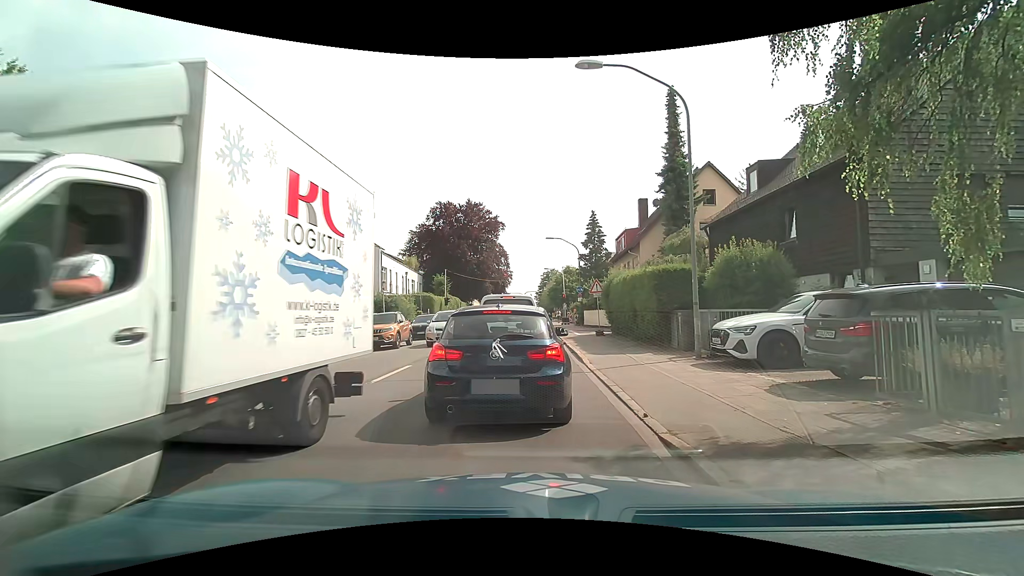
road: secondary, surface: asphalt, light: Day
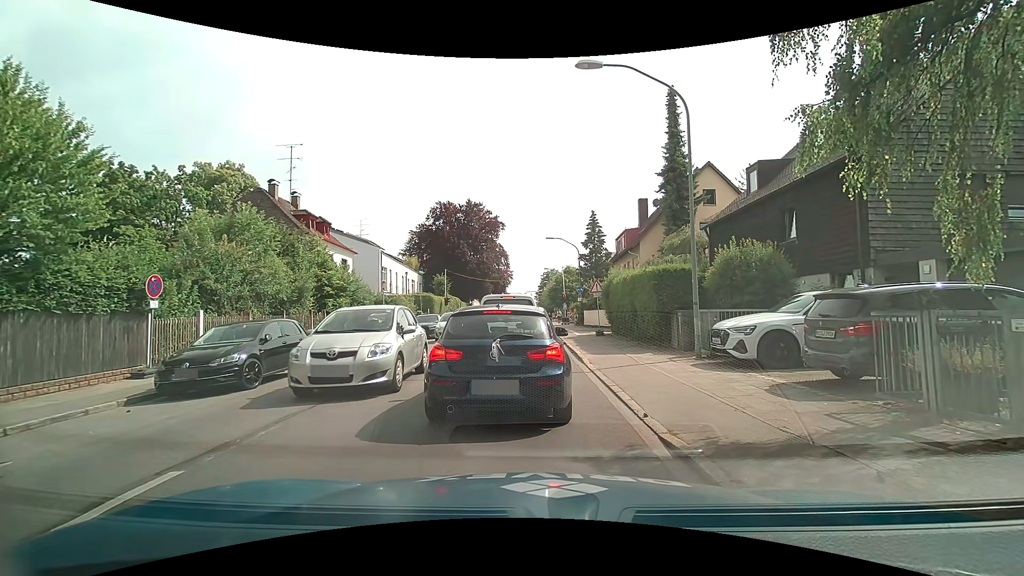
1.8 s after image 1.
(0.0, 0.0) m; 0°
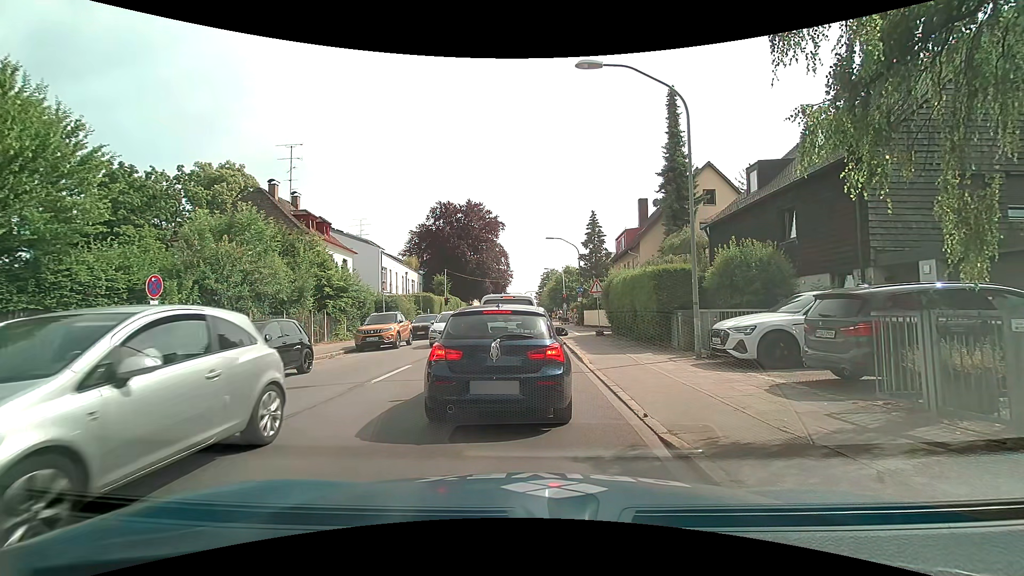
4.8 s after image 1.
(0.0, 0.0) m; 0°
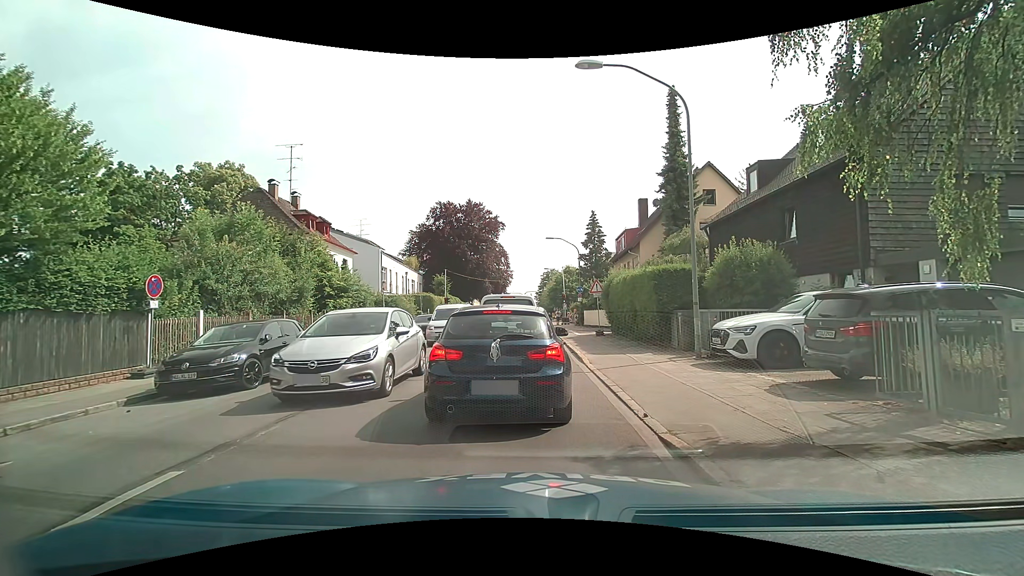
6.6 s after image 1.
(0.0, 0.0) m; 0°
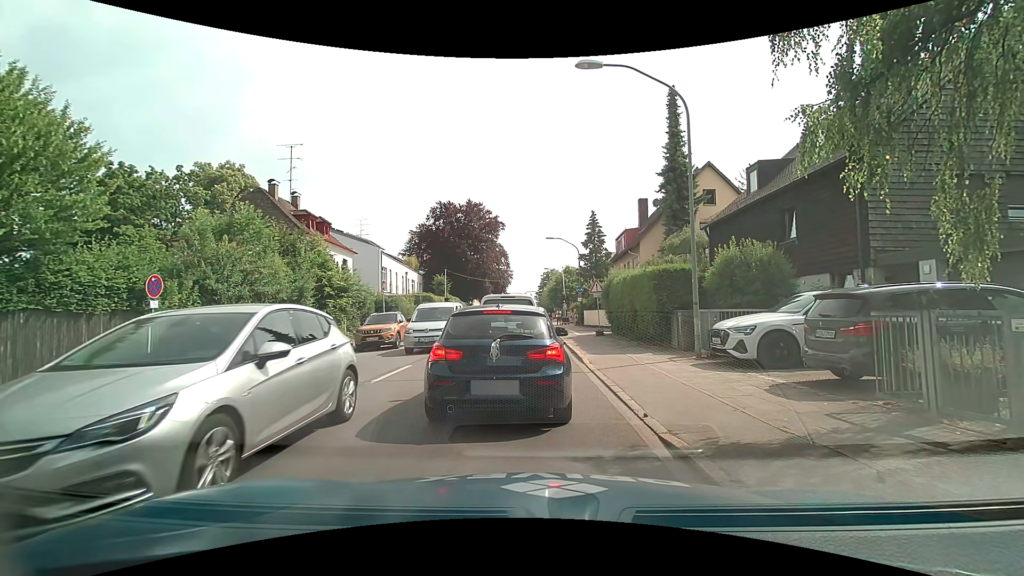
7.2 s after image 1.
(0.0, 0.0) m; 0°
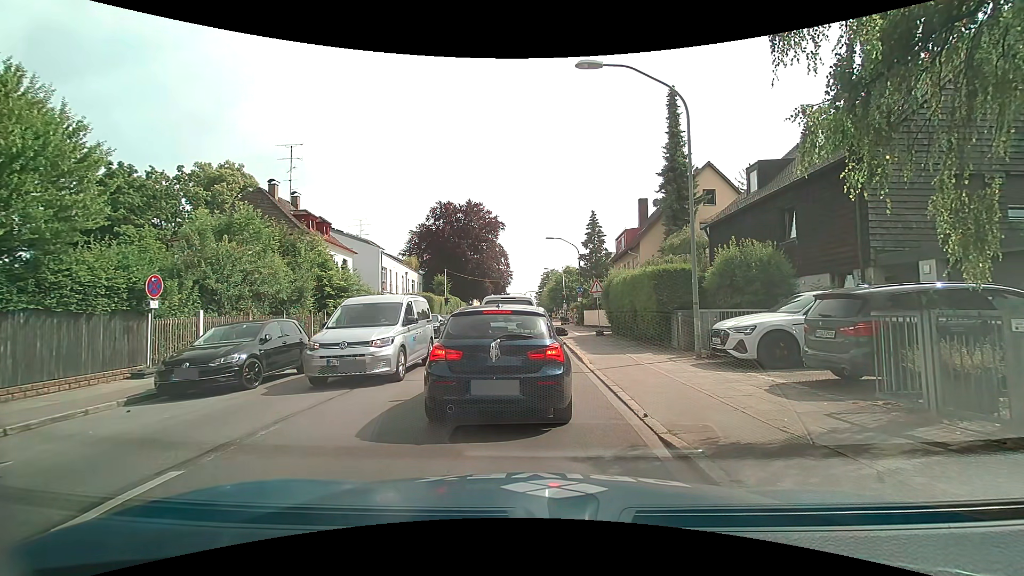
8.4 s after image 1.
(0.0, 0.0) m; 0°
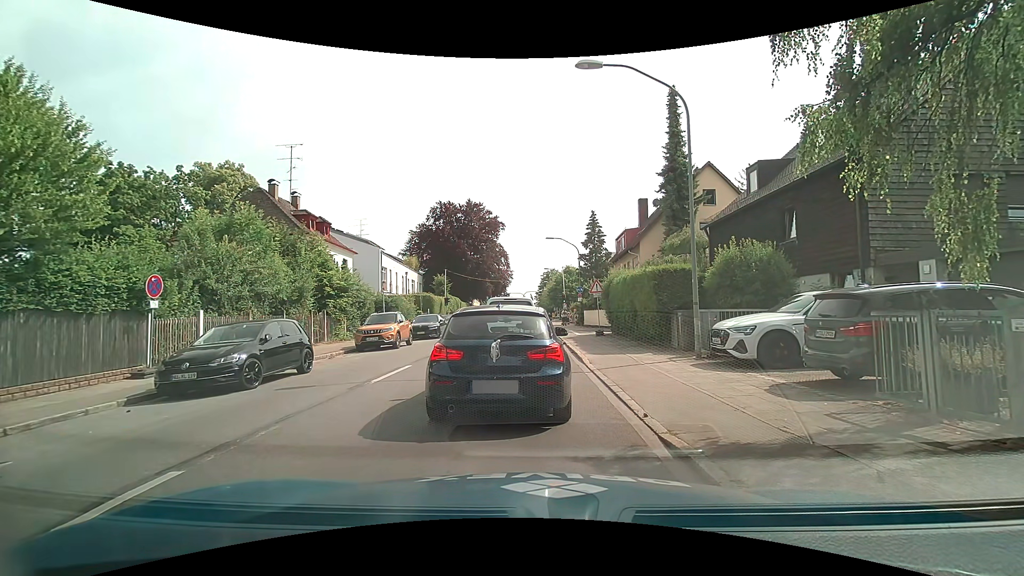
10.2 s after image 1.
(0.0, 0.0) m; 0°
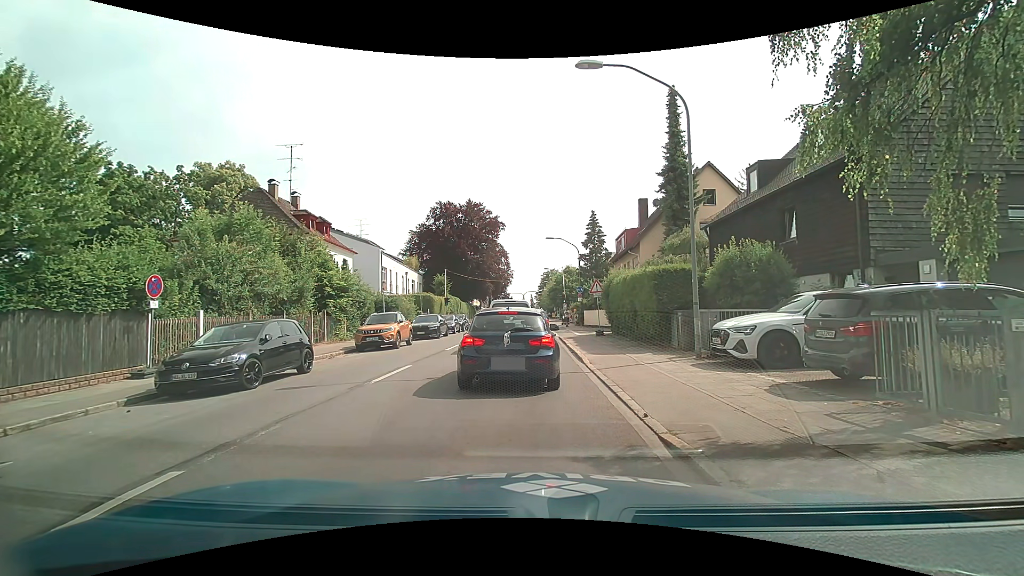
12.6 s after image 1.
(0.0, 0.0) m; 0°
(0, +10) (0, +20) (0, +30) (0, +40) (0, +50) (+1, +60) (+1, +70) (+2, +80) (+2, +90) (+3, +100) m
